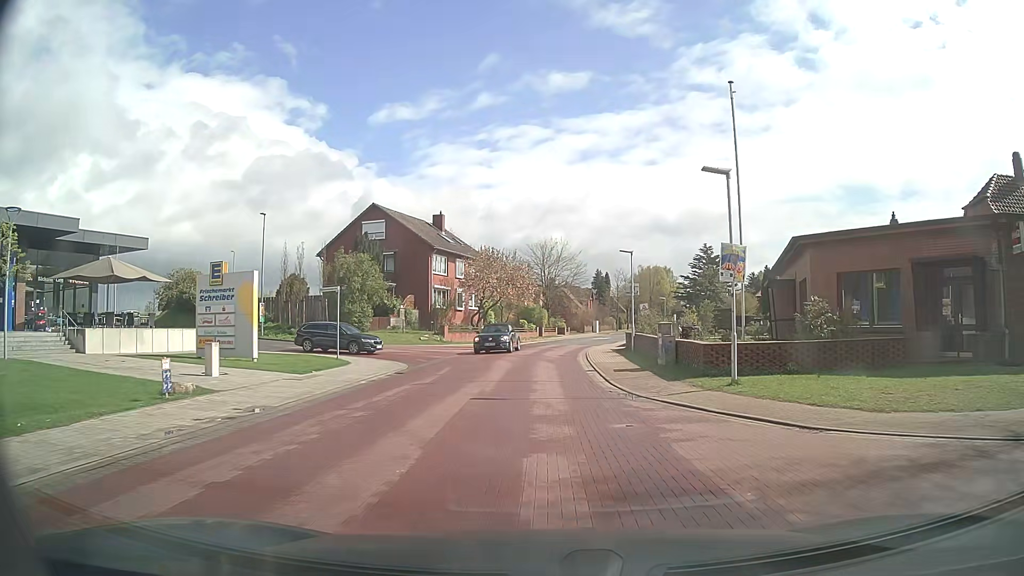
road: tertiary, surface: paving_stones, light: Day
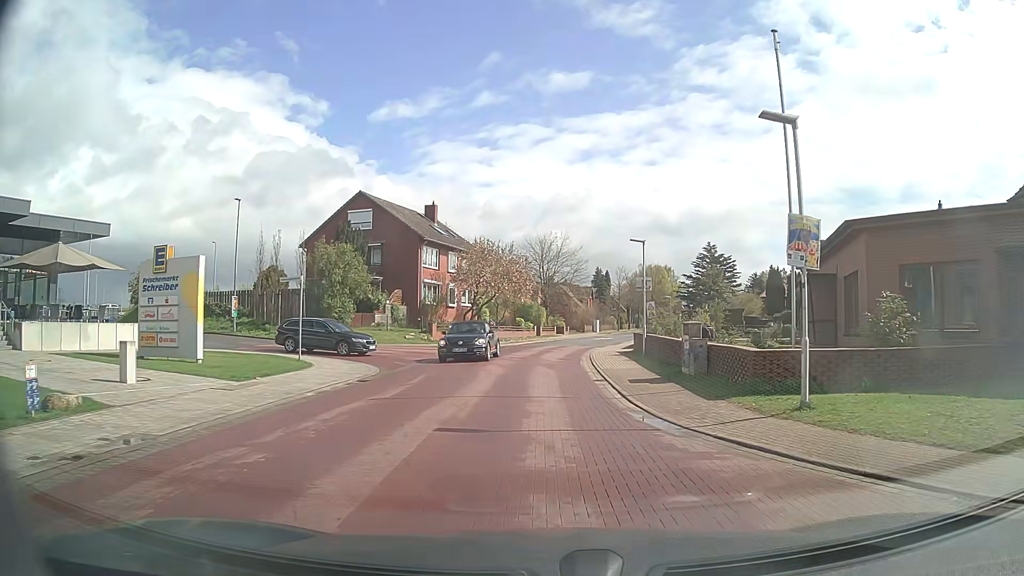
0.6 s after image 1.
(0.0, +4.2) m; 0°
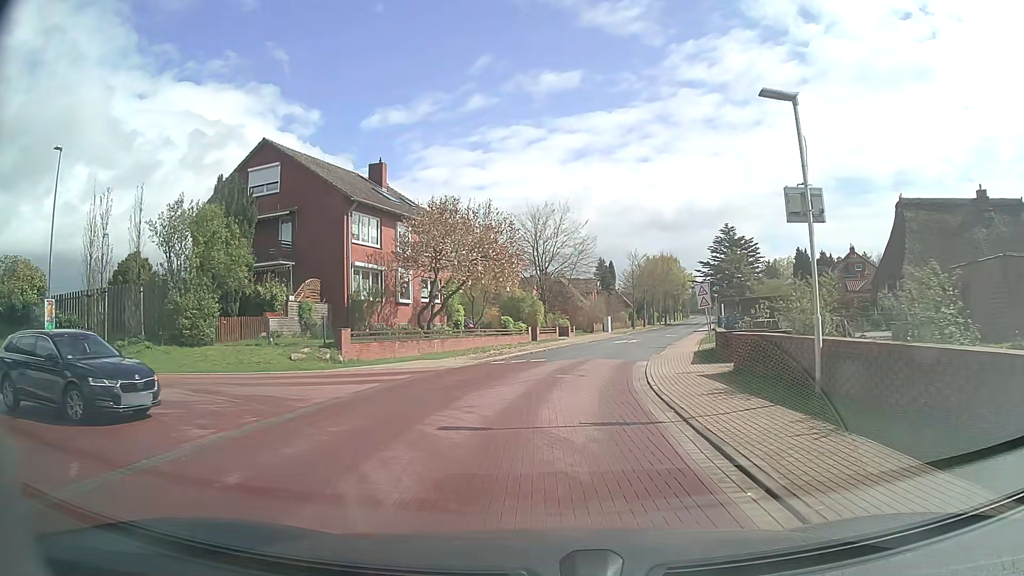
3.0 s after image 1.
(+0.2, +17.9) m; 0°
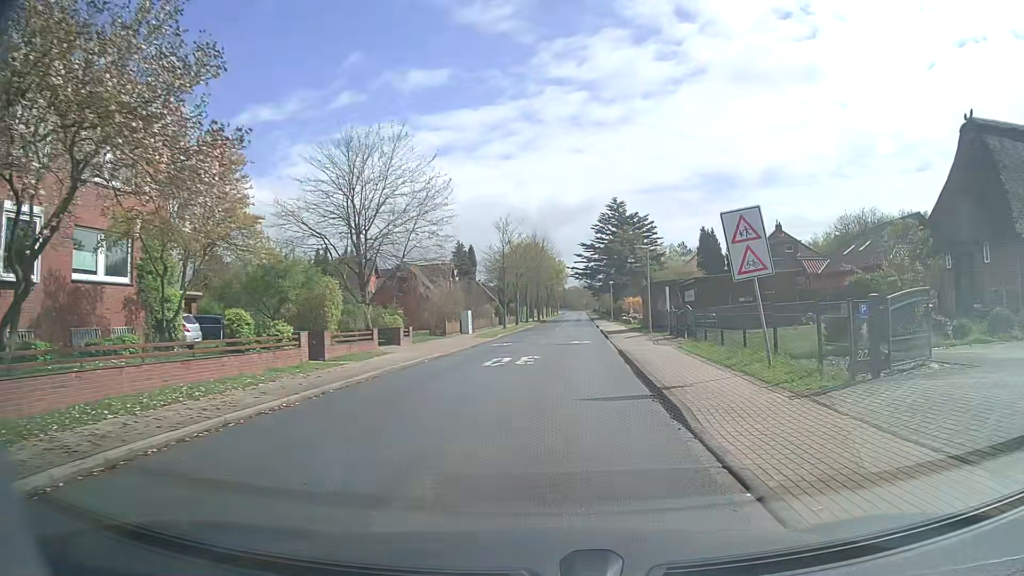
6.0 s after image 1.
(+1.9, +22.7) m; +12°
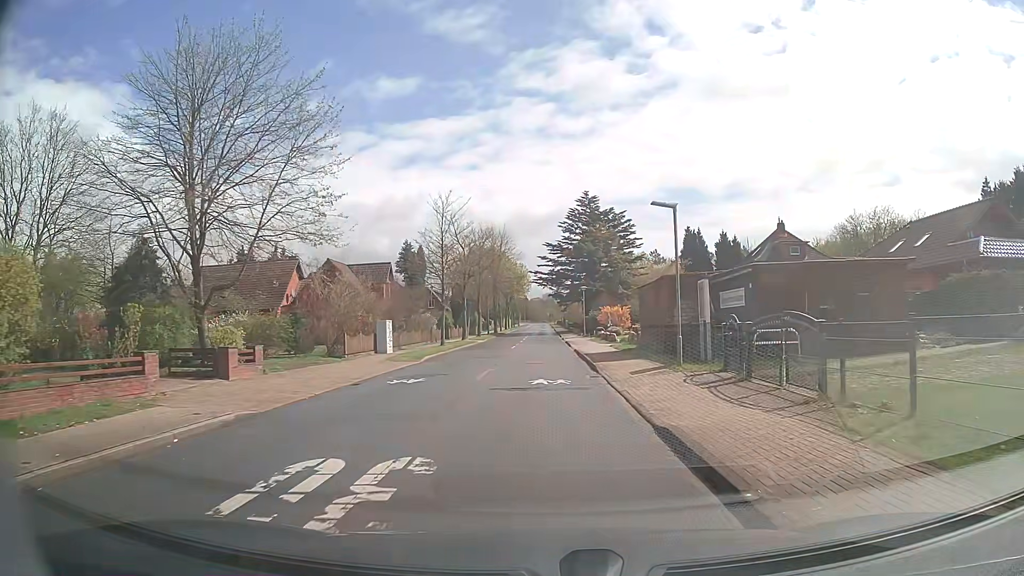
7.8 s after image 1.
(+0.7, +14.0) m; +4°
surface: asphalt
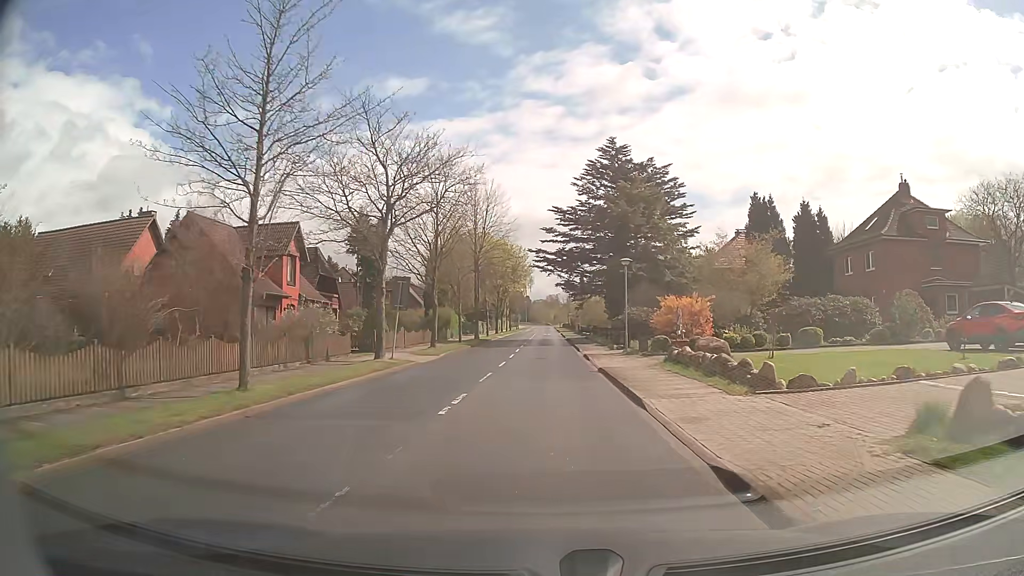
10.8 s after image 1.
(0.0, +26.8) m; 0°
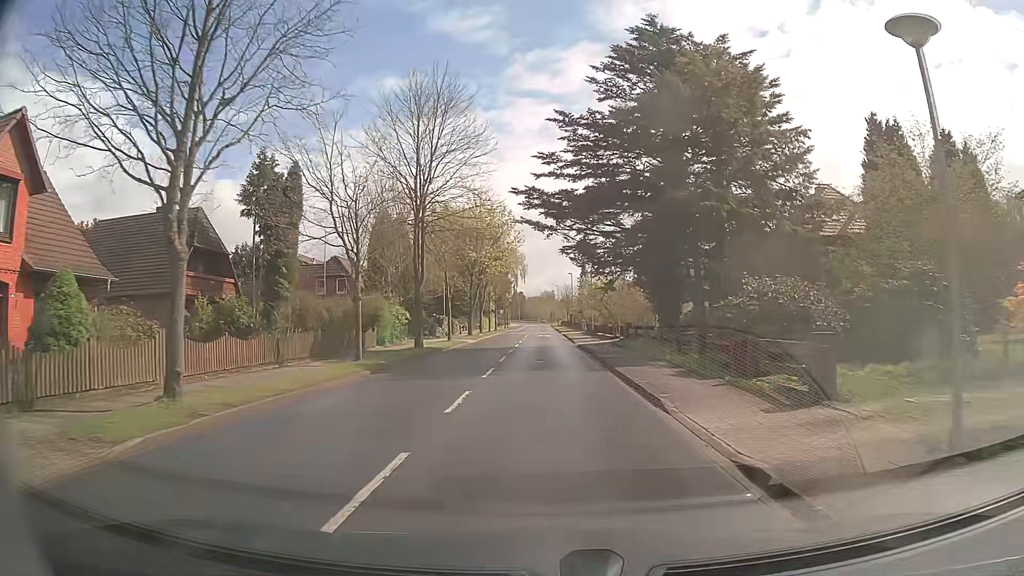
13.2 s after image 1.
(-0.2, +24.3) m; 0°
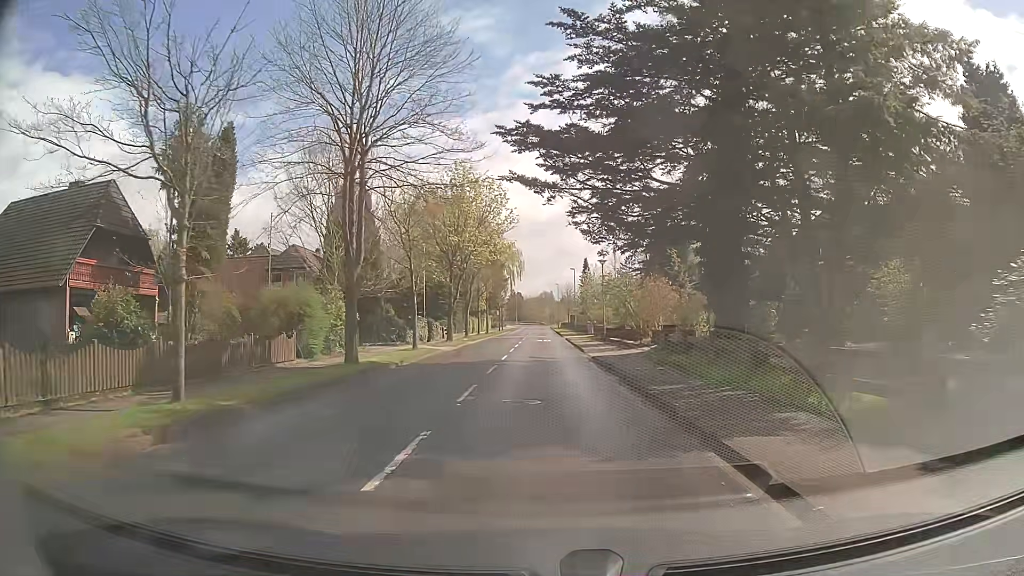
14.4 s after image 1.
(0.0, +10.6) m; 0°
(0, +10) (0, +20) (0, +30) (0, +40) (0, +50) (0, +60) (0, +70) (0, +80) (0, +90) (0, +100) m
